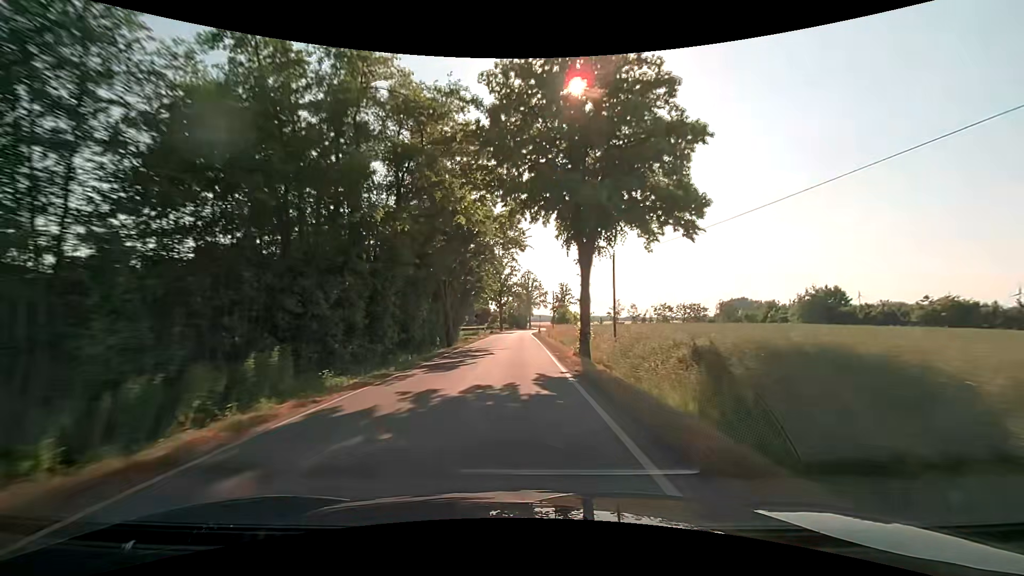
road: tertiary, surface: asphalt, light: Day
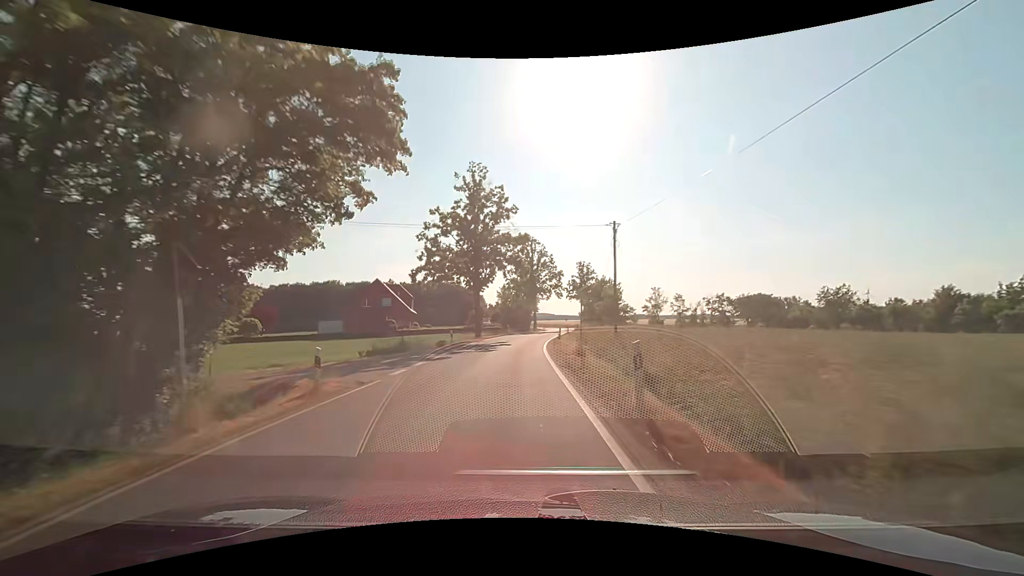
(-0.1, +49.1) m; -1°
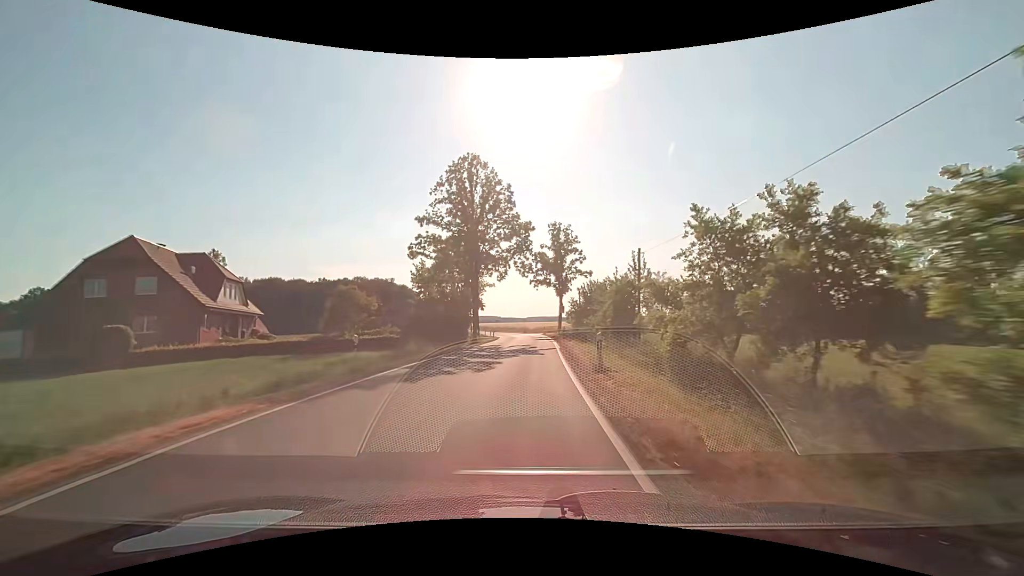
(+1.3, +43.2) m; +6°
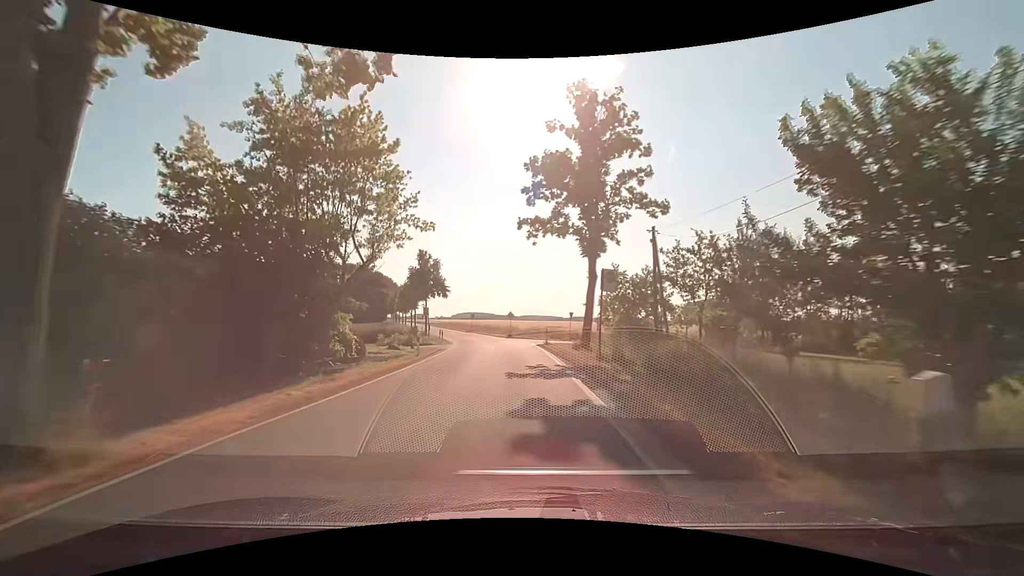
(+0.9, +36.6) m; +1°
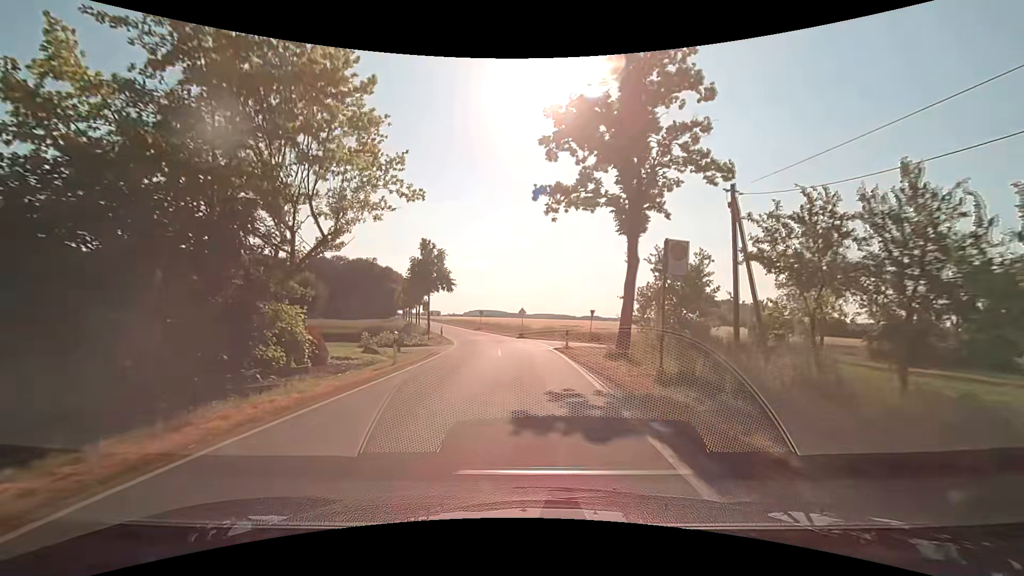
(-0.1, +6.2) m; -2°
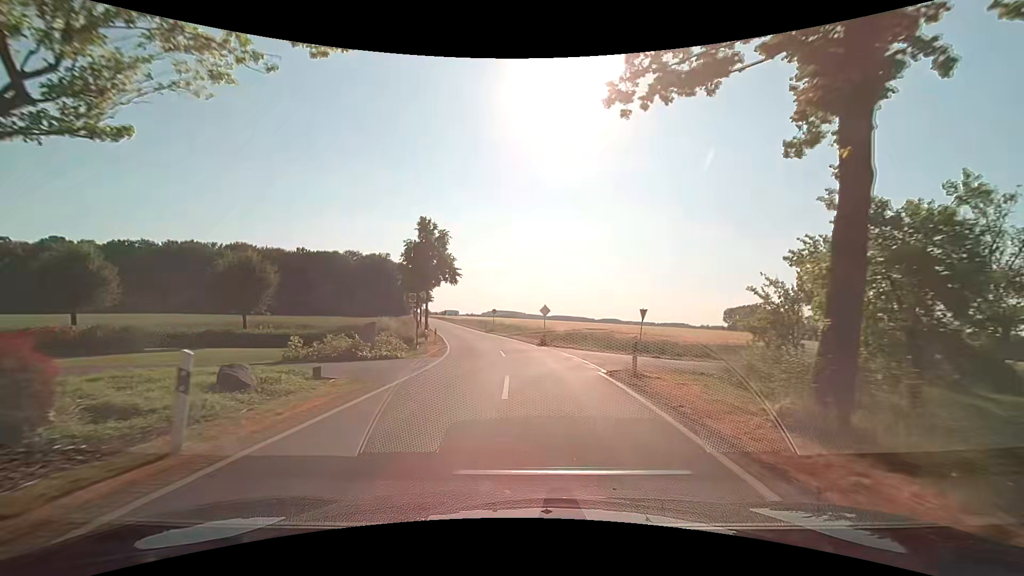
(-0.2, +11.3) m; -2°
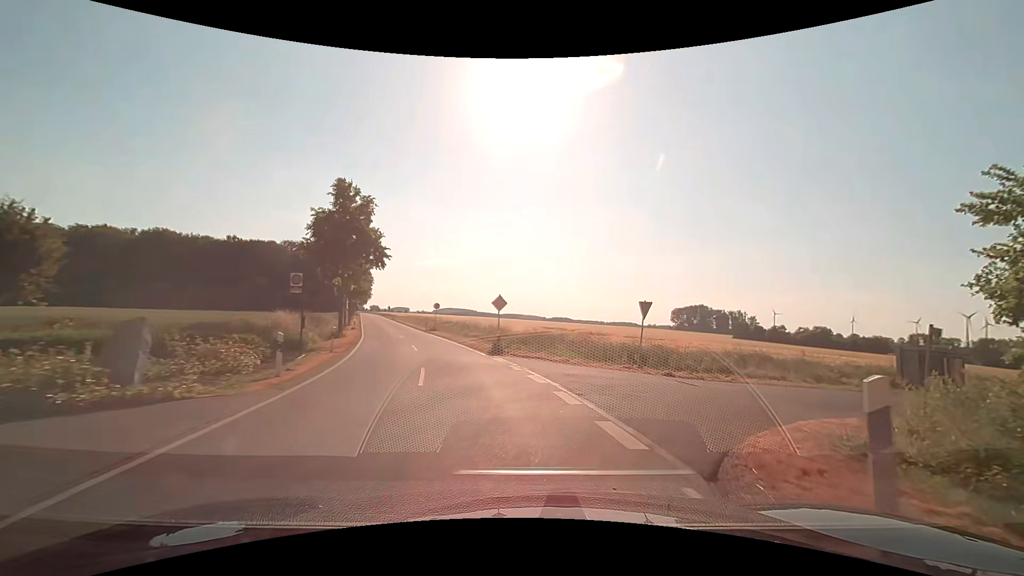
(+0.1, +10.2) m; +4°
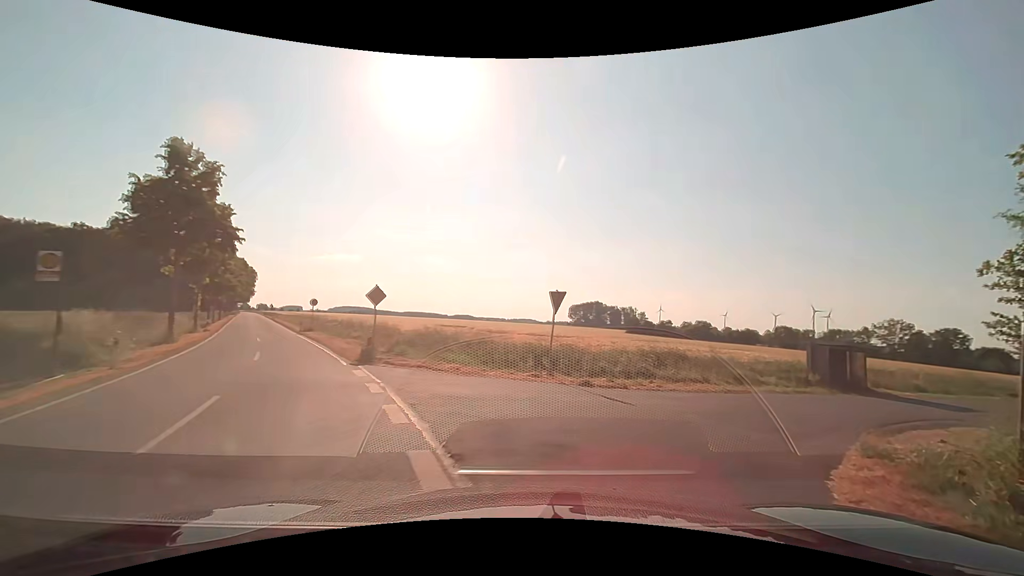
(+0.4, +4.8) m; +8°
(+3, +9) (+9, +17) (+18, +23) (+26, +28) (+35, +33) (+44, +38) (+52, +43) (+61, +48) (+69, +53) (+78, +58) m
